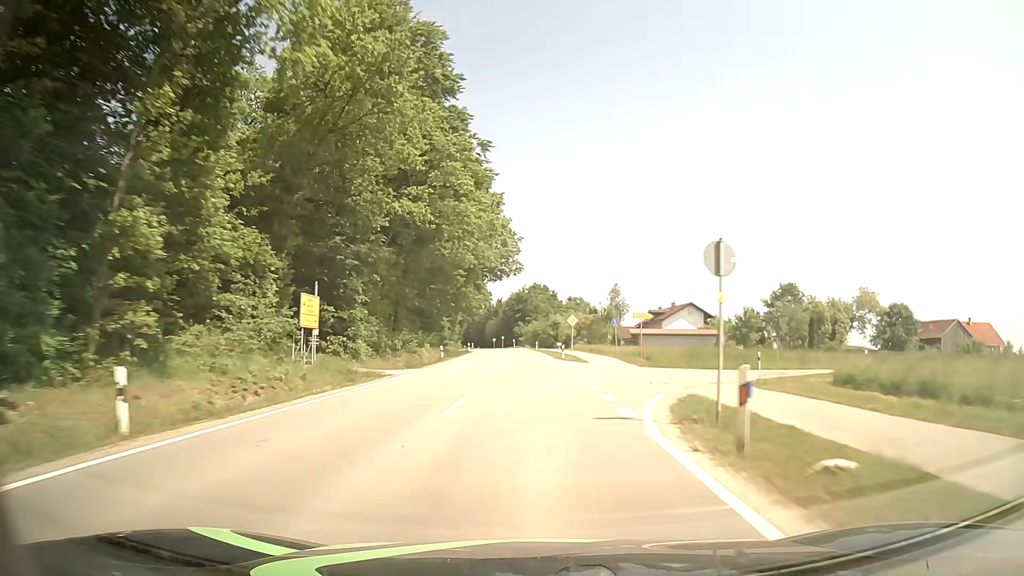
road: tertiary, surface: asphalt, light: Day
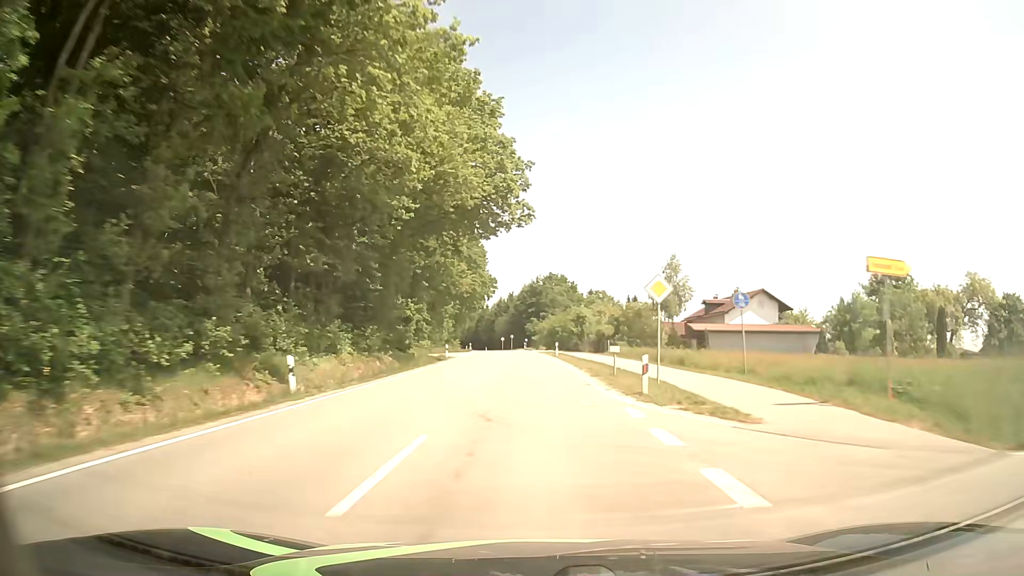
(-0.2, +30.2) m; -1°
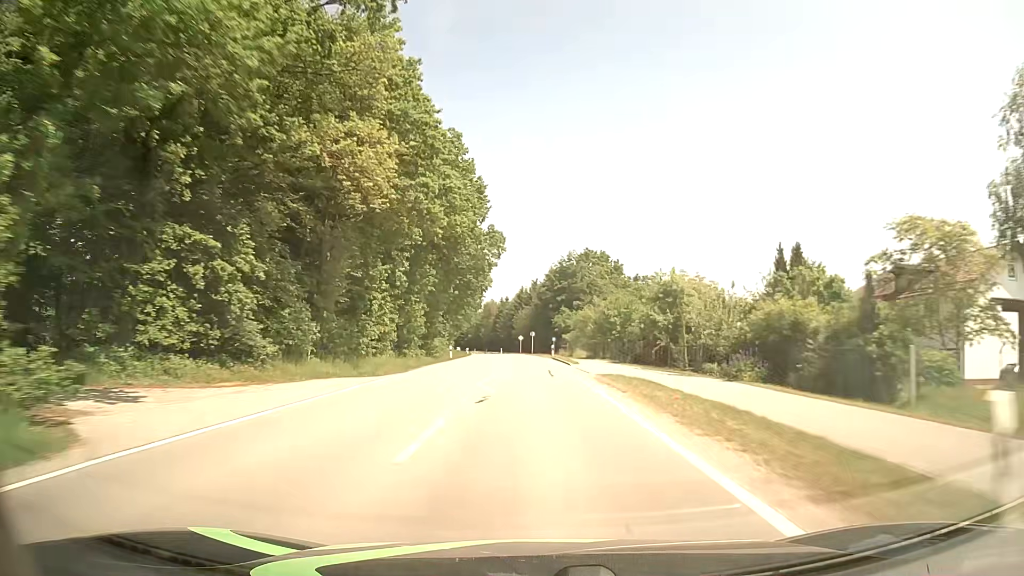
(-0.9, +46.0) m; -2°
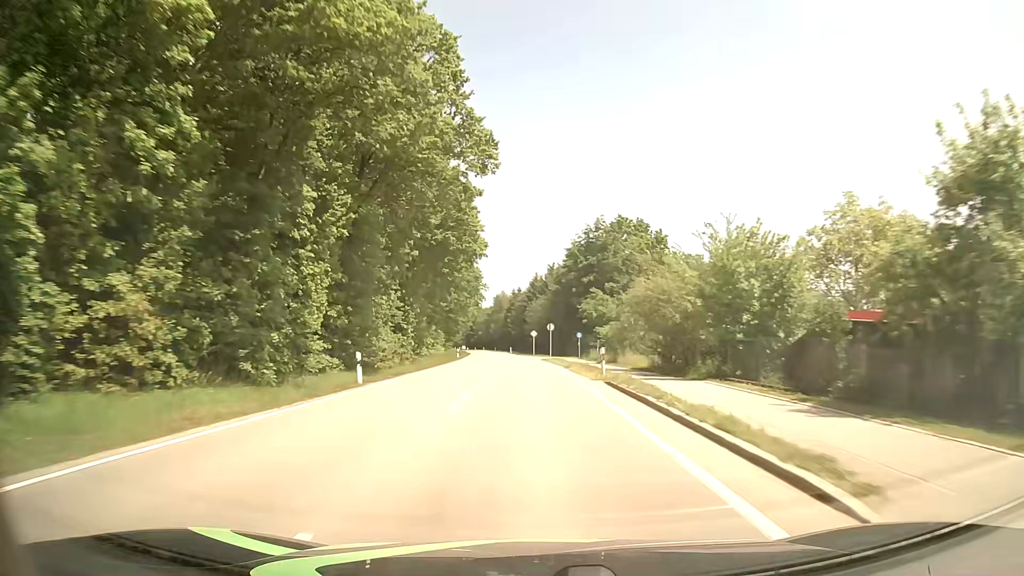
(-0.3, +31.0) m; -1°
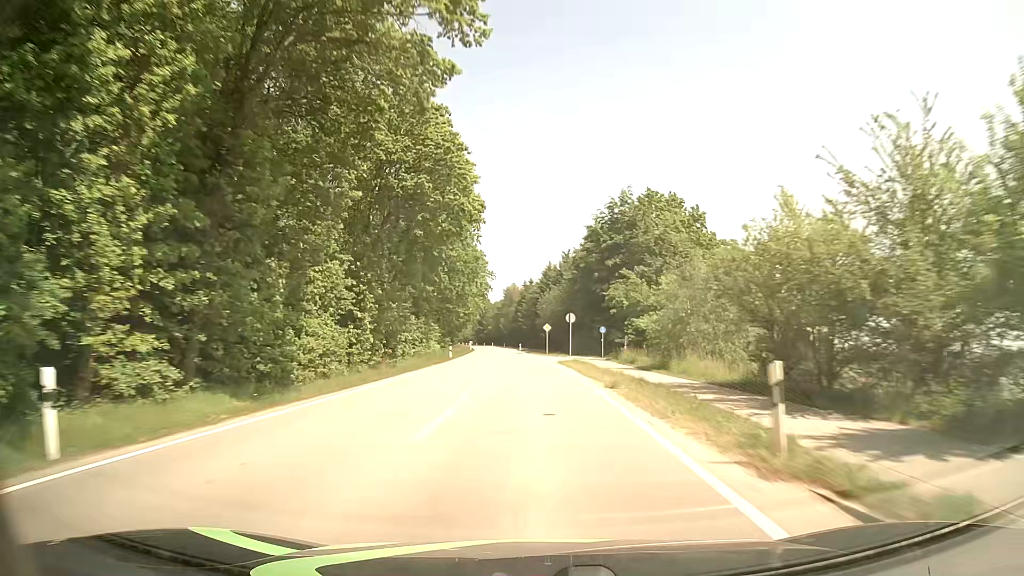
(-0.1, +15.6) m; -1°
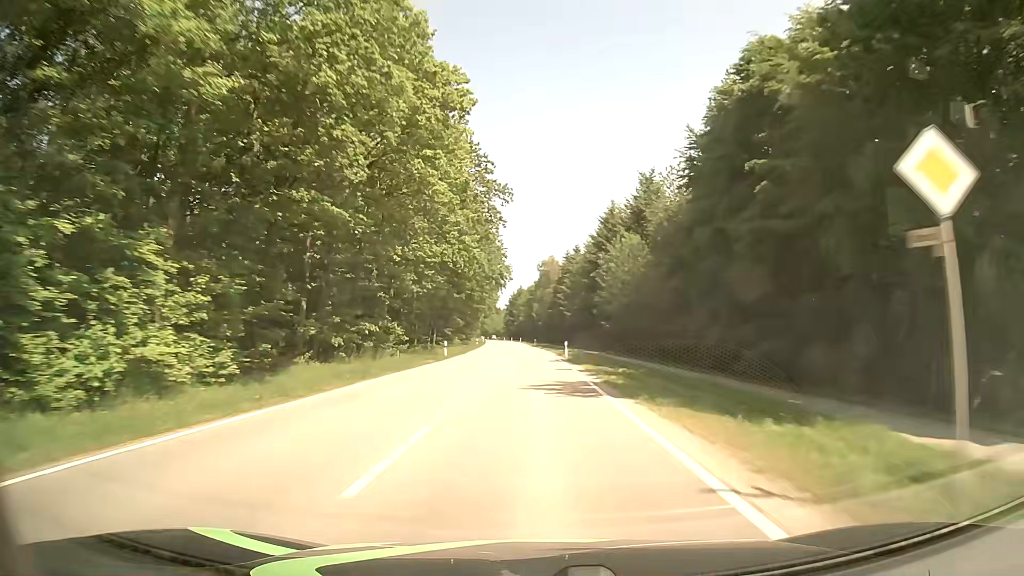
(-1.9, +62.9) m; -4°
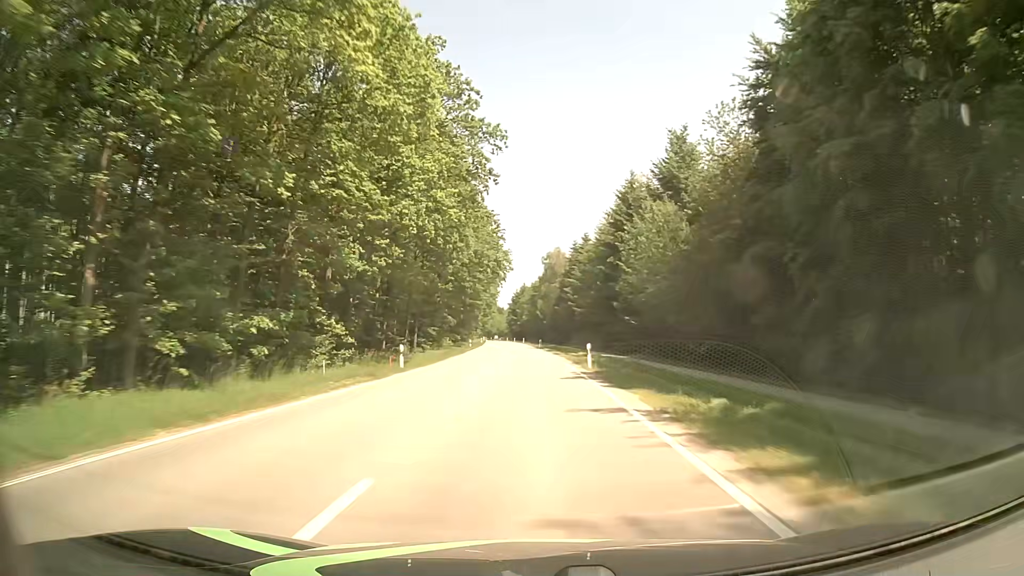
(0.0, +15.8) m; 0°
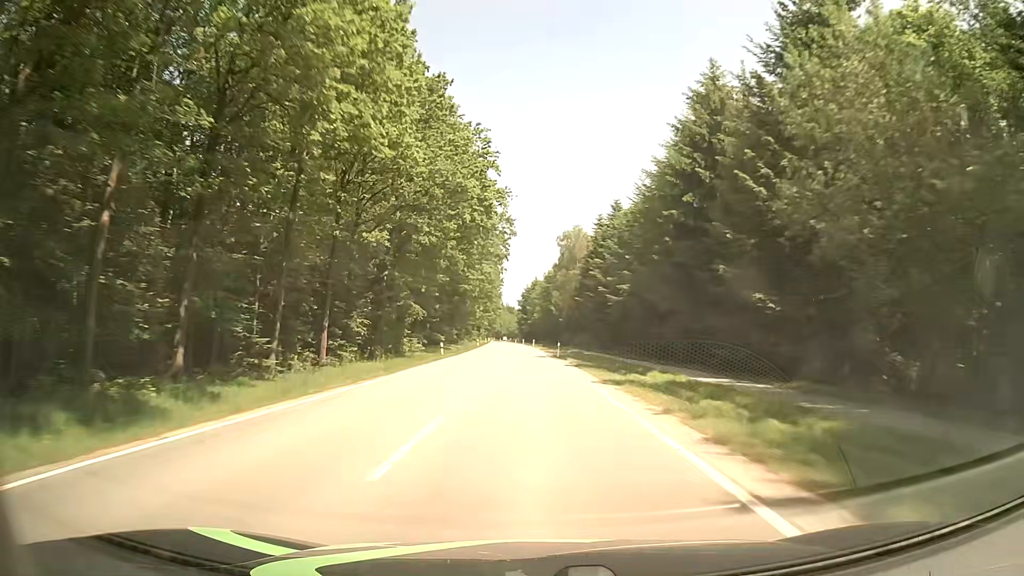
(0.0, +31.6) m; -1°
(0, +10) (0, +20) (0, +30) (0, +40) (-1, +50) (-1, +60) (-1, +70) (-2, +80) (-2, +90) (-3, +100) m
